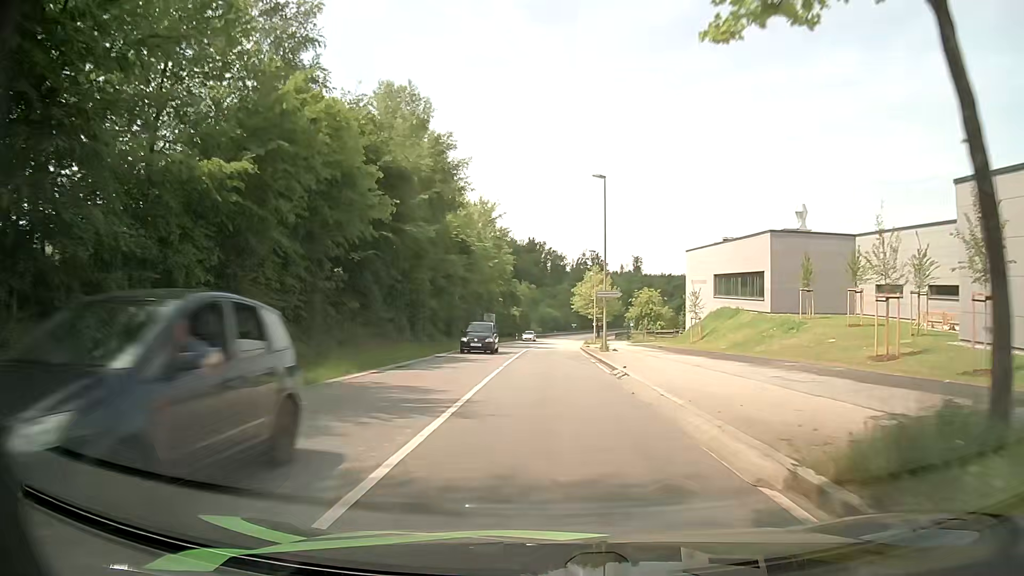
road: secondary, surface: asphalt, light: Day
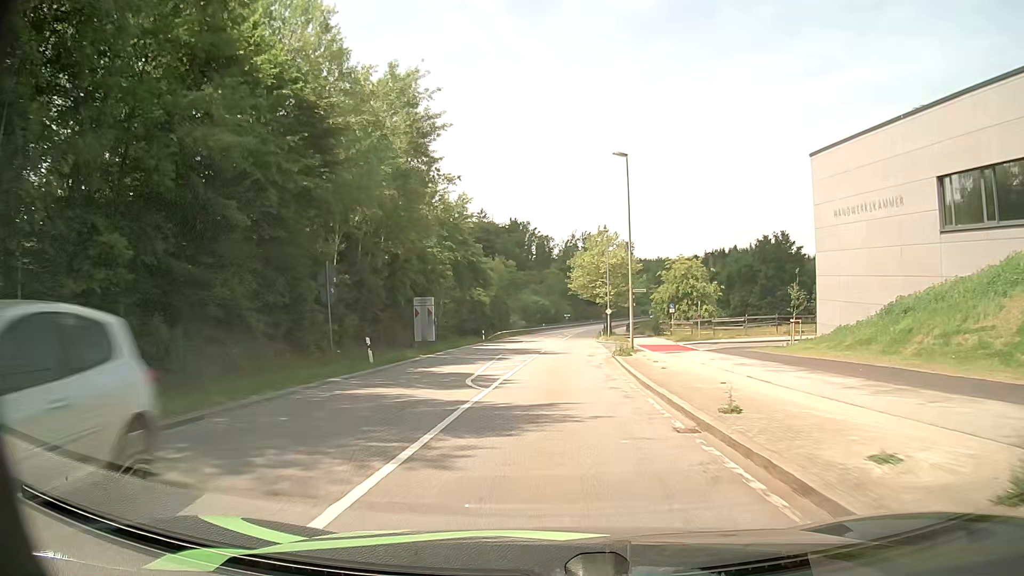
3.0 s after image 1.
(-0.4, +39.3) m; 0°
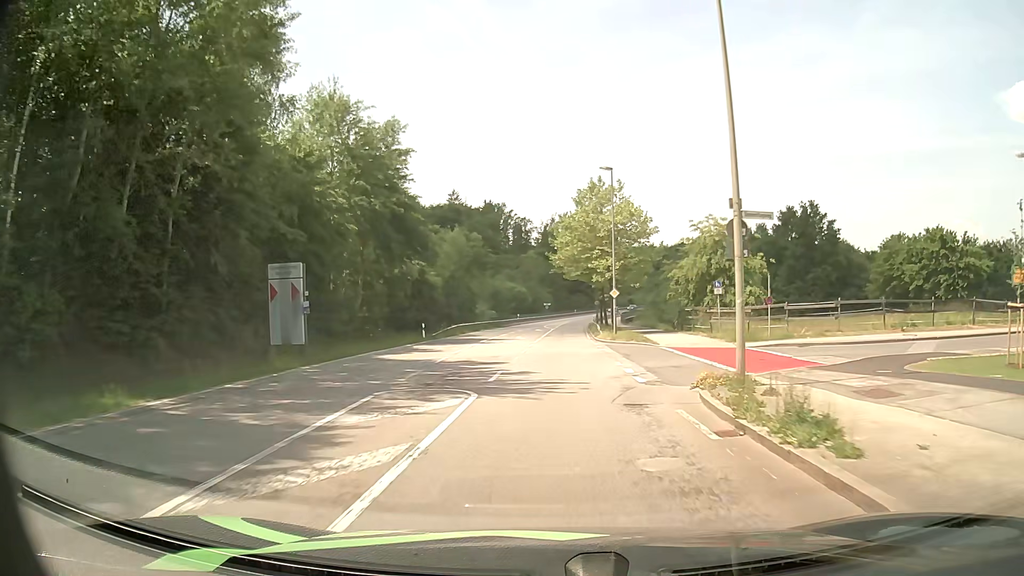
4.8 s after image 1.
(+0.3, +22.4) m; +2°
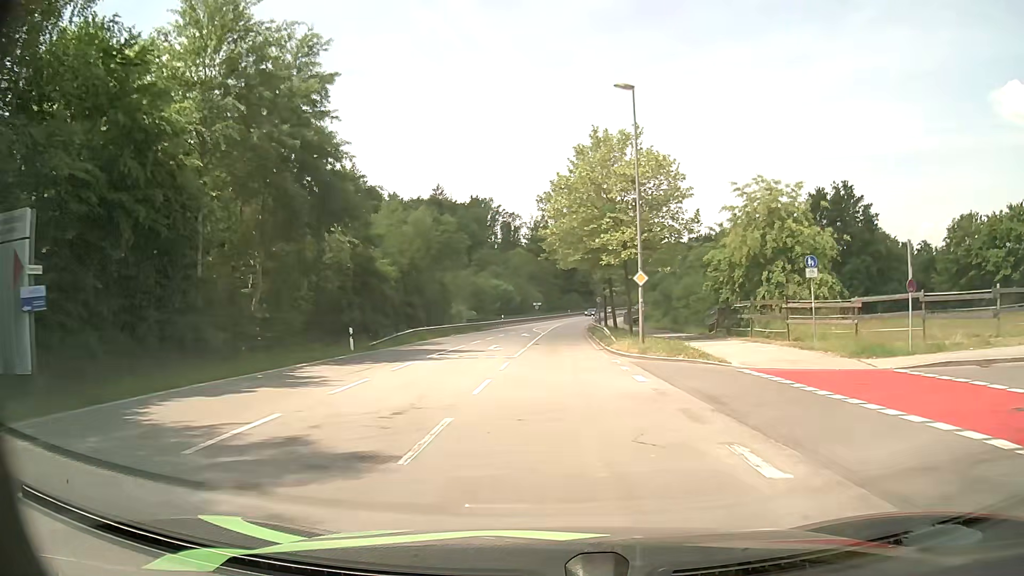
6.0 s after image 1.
(0.0, +14.8) m; +1°
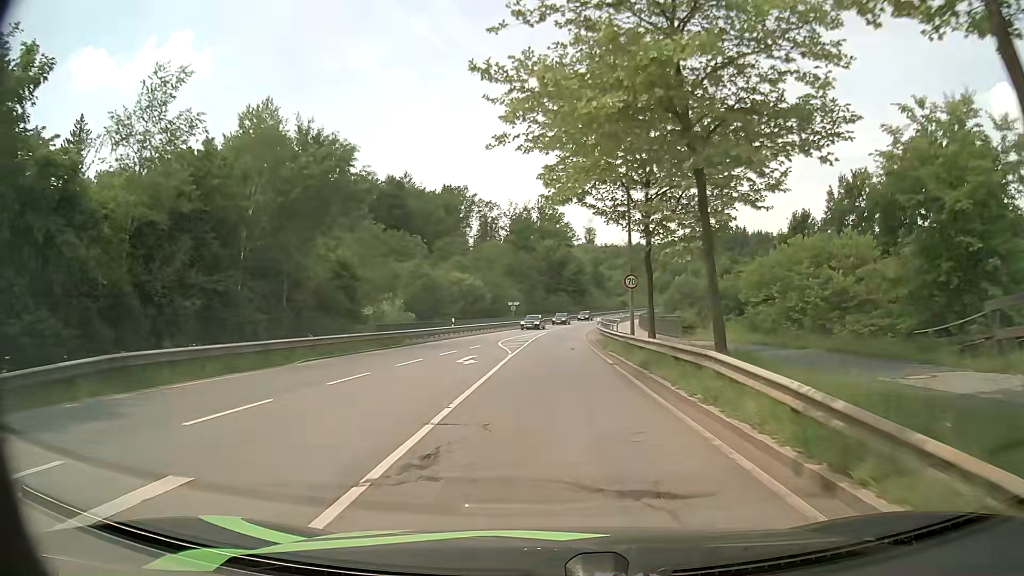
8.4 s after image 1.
(+0.3, +29.7) m; +1°
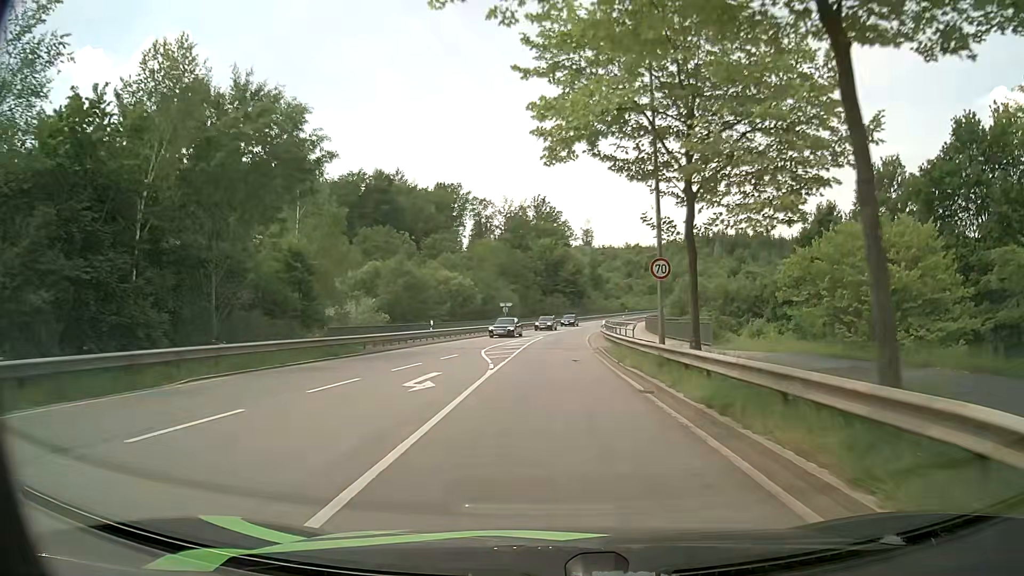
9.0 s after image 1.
(0.0, +7.5) m; 0°
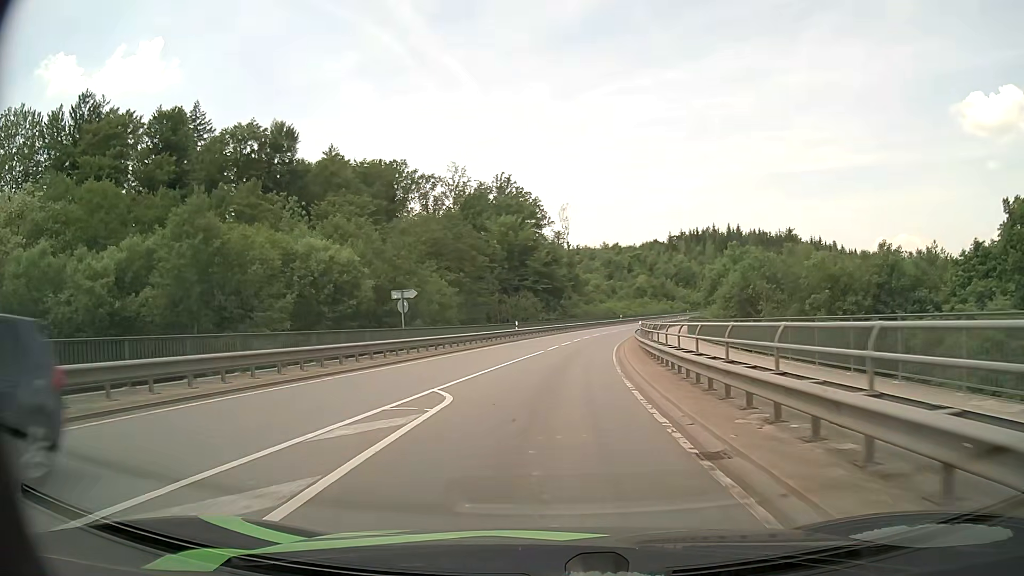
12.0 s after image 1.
(+0.9, +38.6) m; +3°
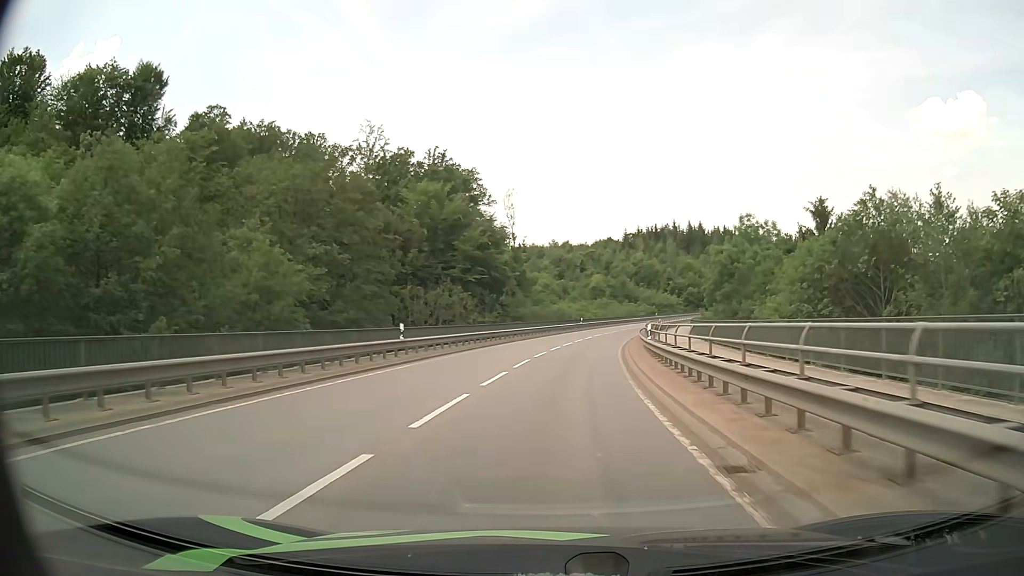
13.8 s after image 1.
(+1.0, +25.0) m; +5°
(0, +10) (+1, +20) (+2, +30) (+3, +40) (+4, +50) (+6, +60) (+8, +69) (+11, +79) (+14, +89) (+17, +98) m
